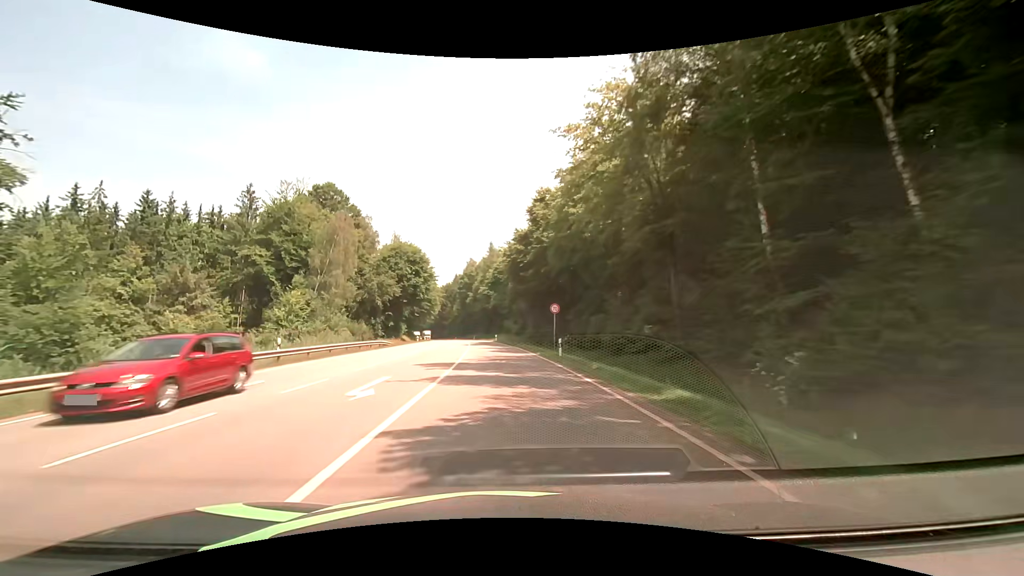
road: secondary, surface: asphalt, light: Day
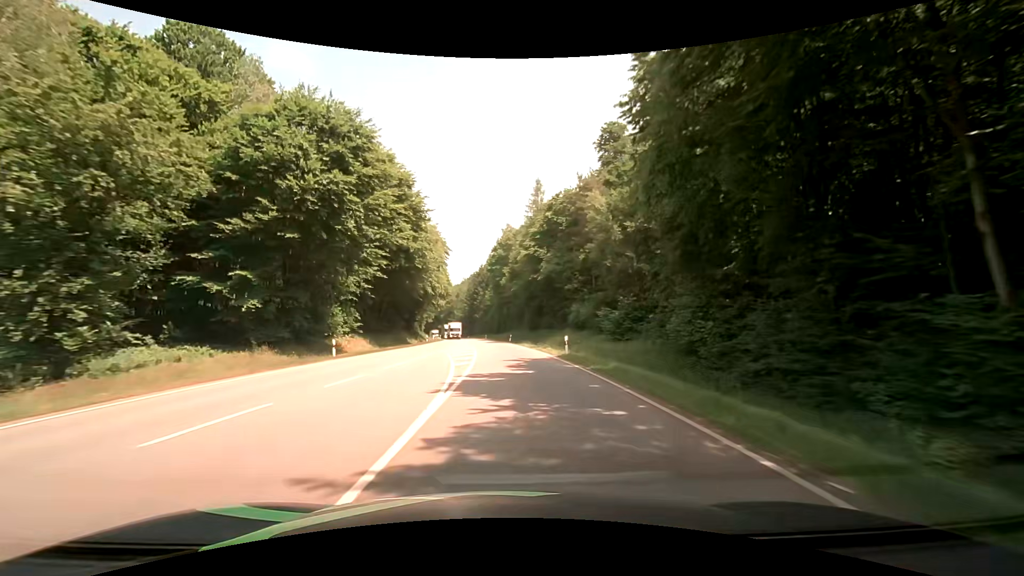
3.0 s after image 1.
(-2.3, +53.7) m; -5°
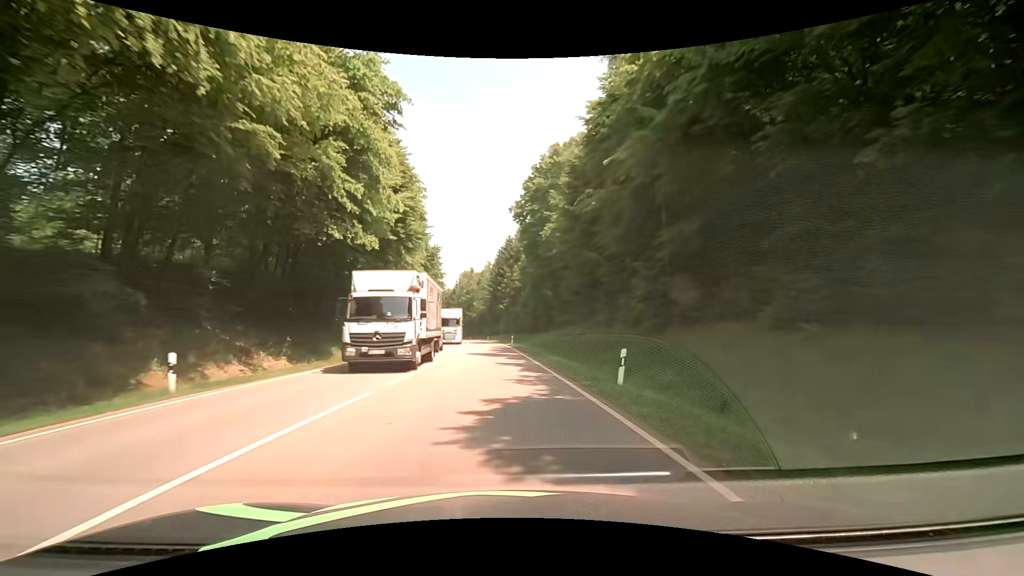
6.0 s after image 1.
(-1.3, +54.0) m; -3°
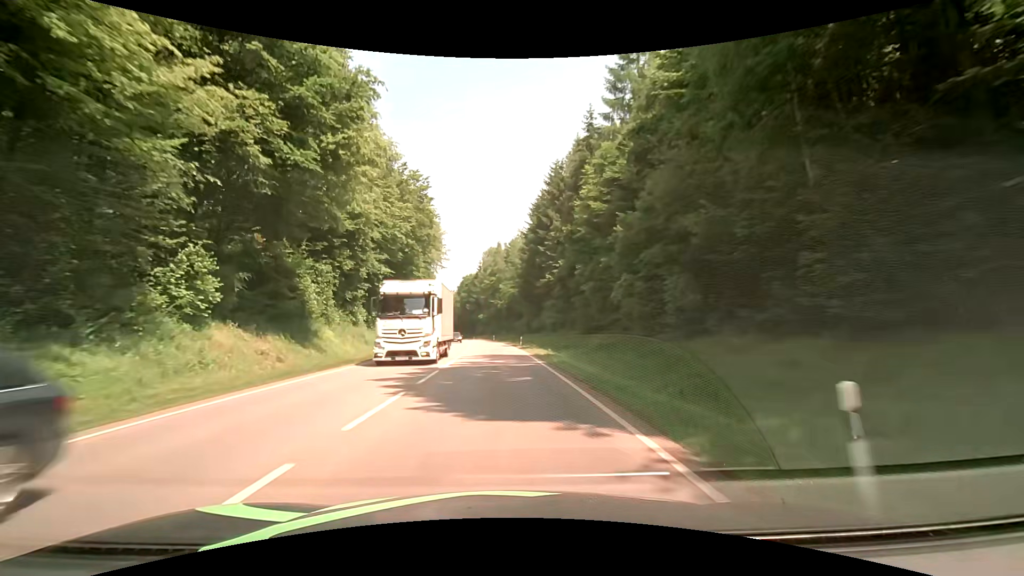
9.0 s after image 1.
(-2.1, +54.0) m; -4°
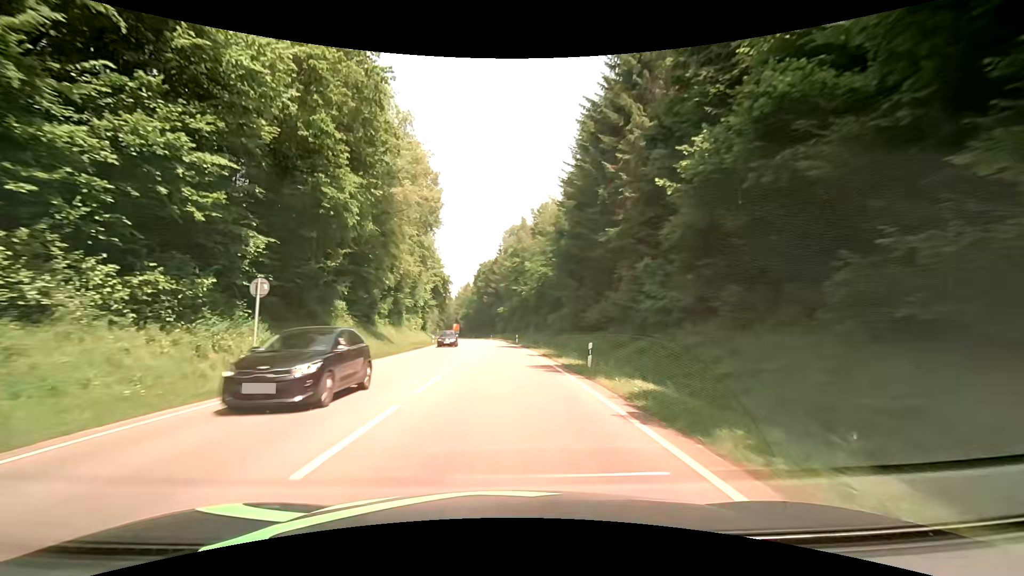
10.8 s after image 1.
(-0.6, +32.4) m; -3°
(0, +10) (0, +20) (-1, +30) (-1, +40) (-1, +50) (-2, +60) (-3, +70) (-4, +80) (-4, +90) (-5, +100) m
